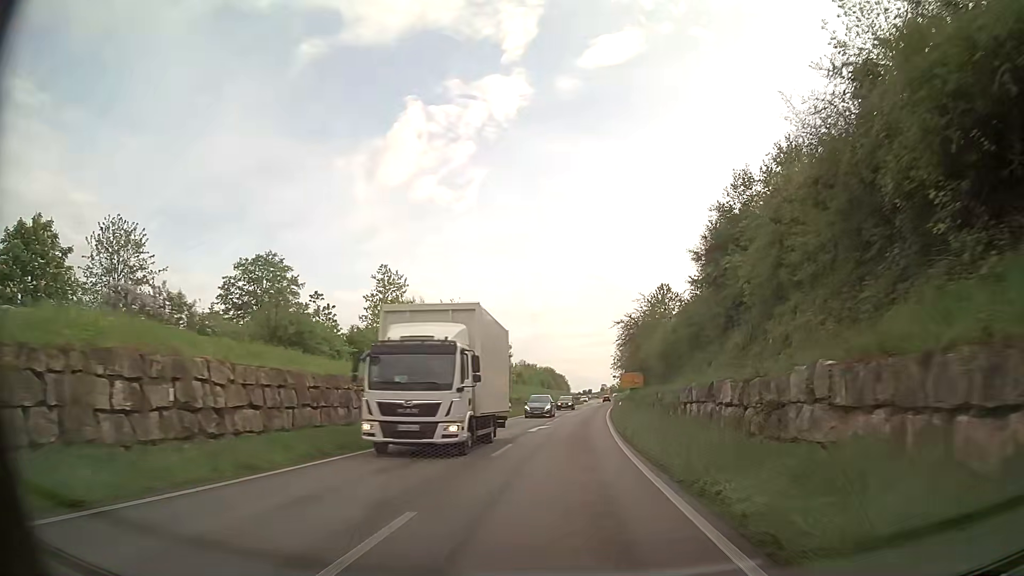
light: Day
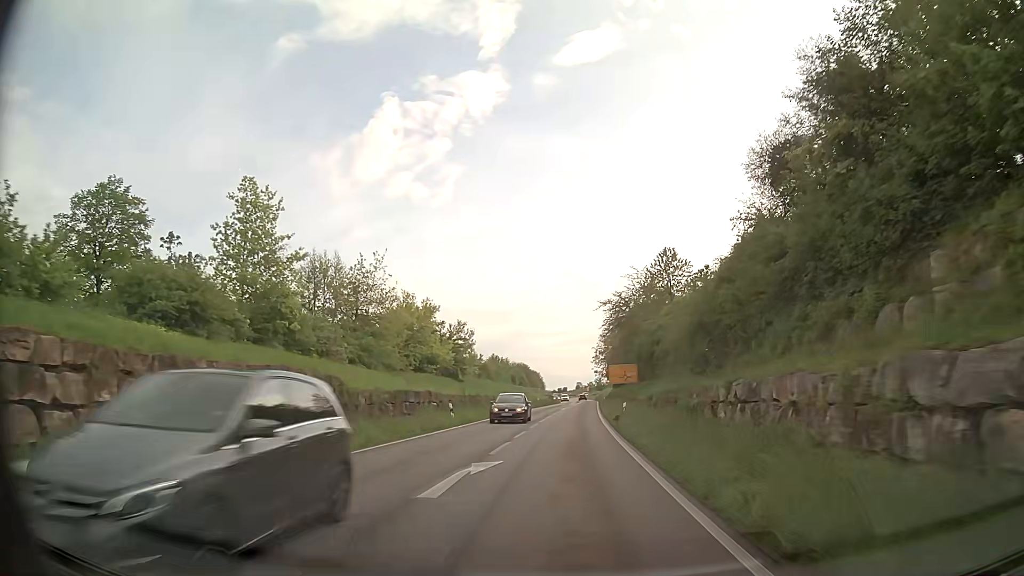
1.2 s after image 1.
(+0.2, +18.3) m; +2°
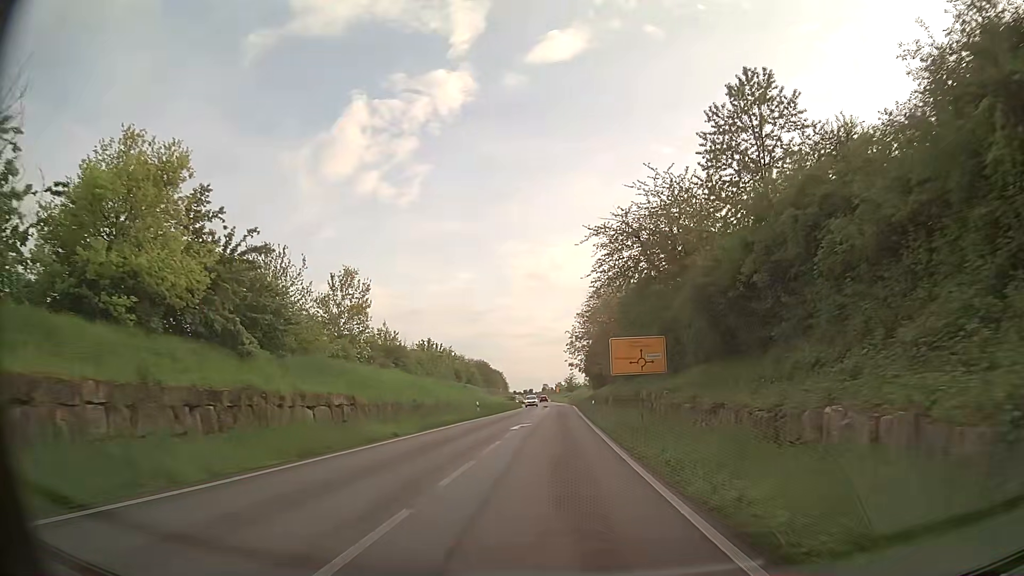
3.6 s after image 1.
(+0.7, +35.1) m; +2°
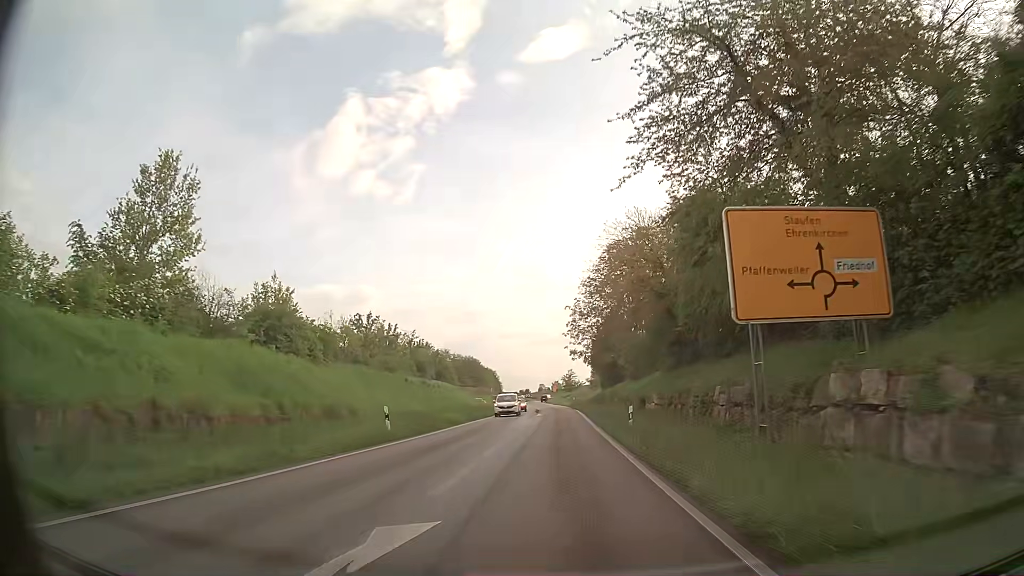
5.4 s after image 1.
(+0.1, +25.1) m; 0°
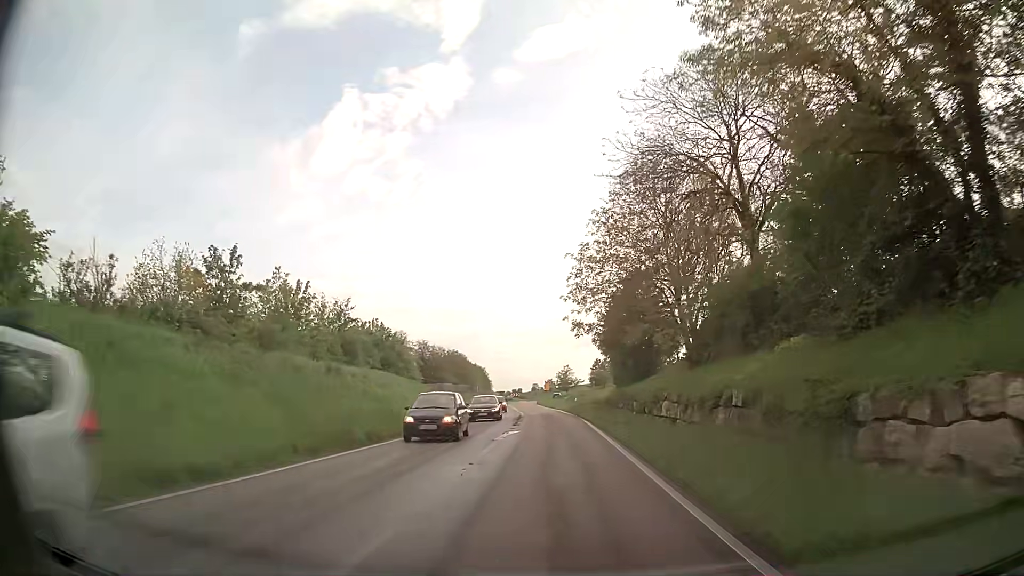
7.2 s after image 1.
(0.0, +24.1) m; 0°
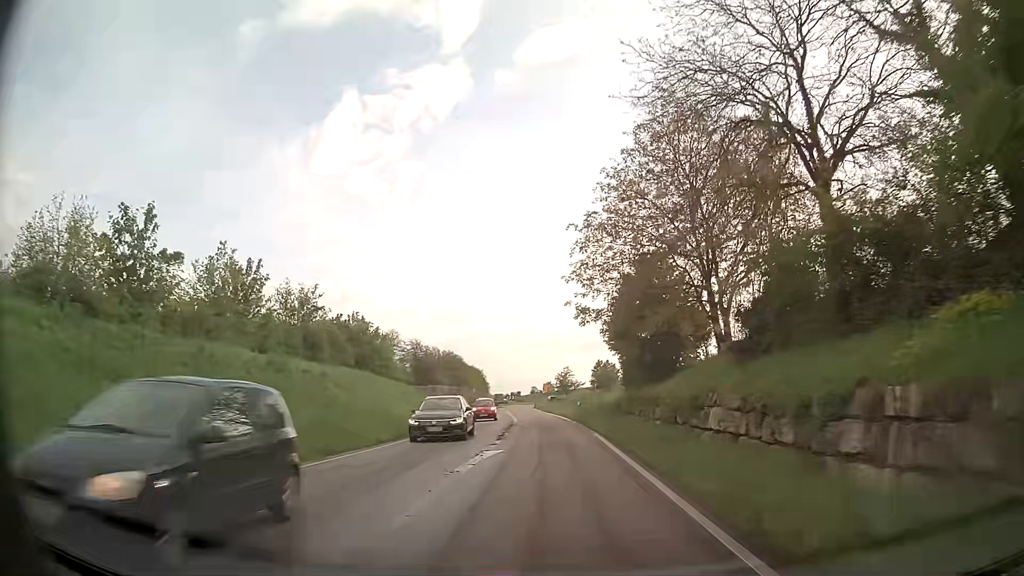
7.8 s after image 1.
(0.0, +7.9) m; 0°
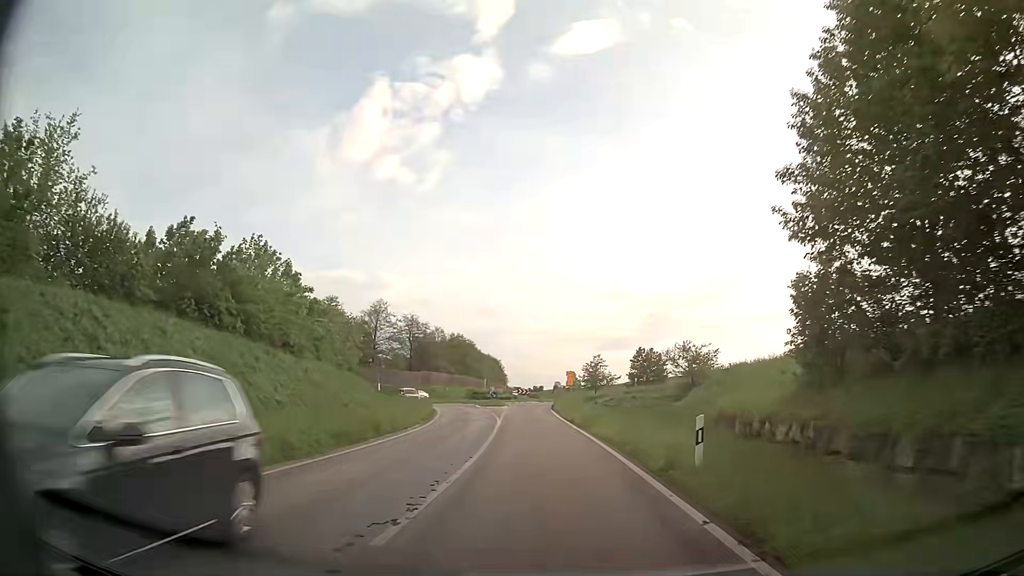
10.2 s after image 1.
(-0.4, +30.5) m; -2°
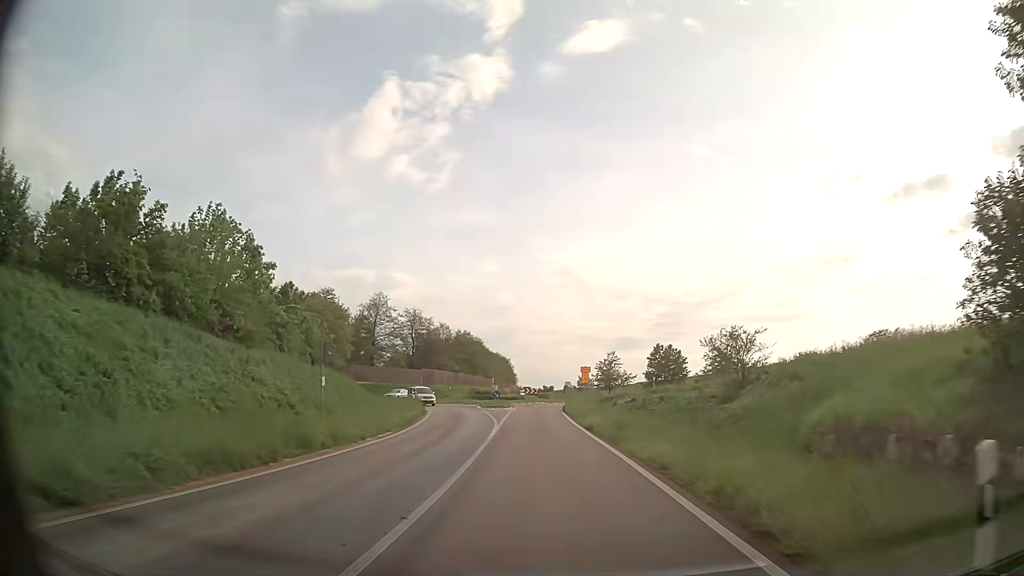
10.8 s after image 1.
(0.0, +7.4) m; -1°
(0, +10) (0, +20) (0, +30) (-1, +40) (-1, +50) (0, +60) (+4, +69) (+6, +79) (+4, +89) (0, +98) m
